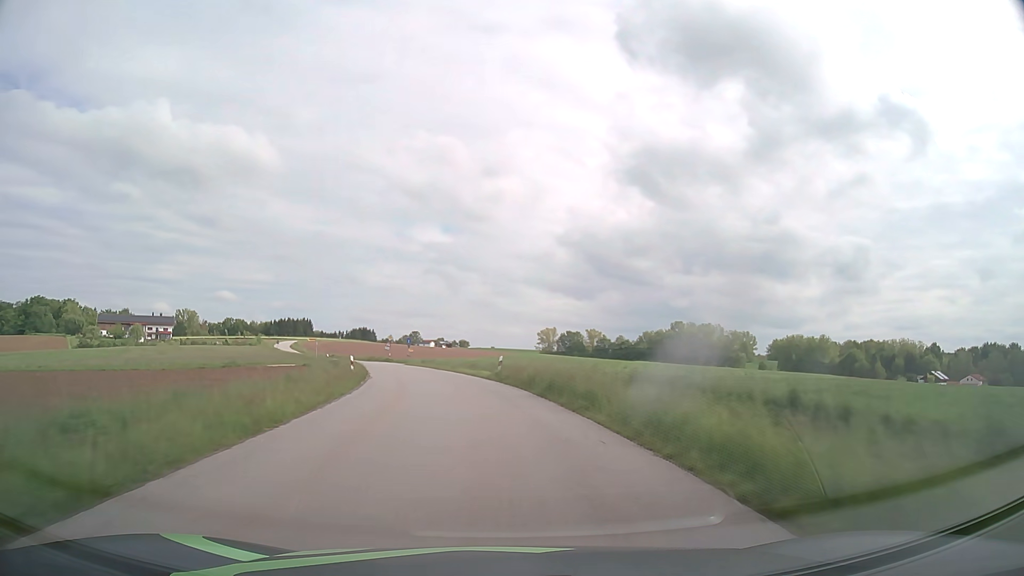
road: tertiary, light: Day
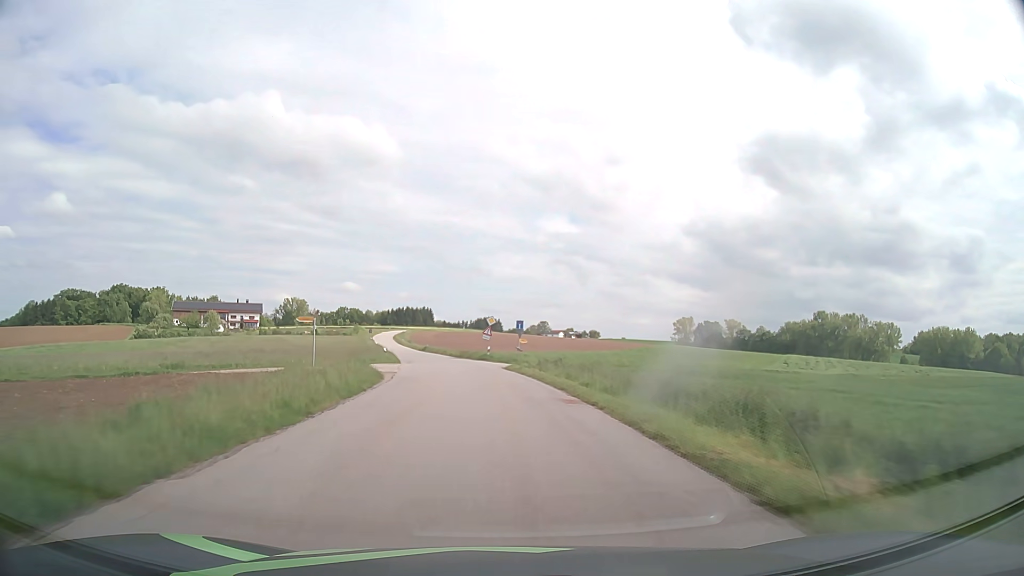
(-3.1, +32.4) m; -11°
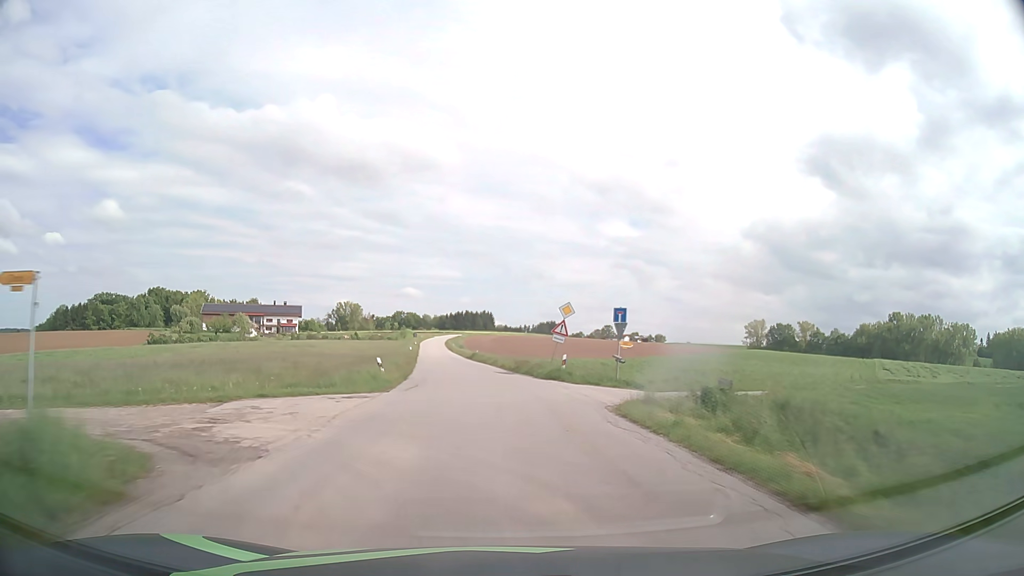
(-1.0, +22.0) m; -5°
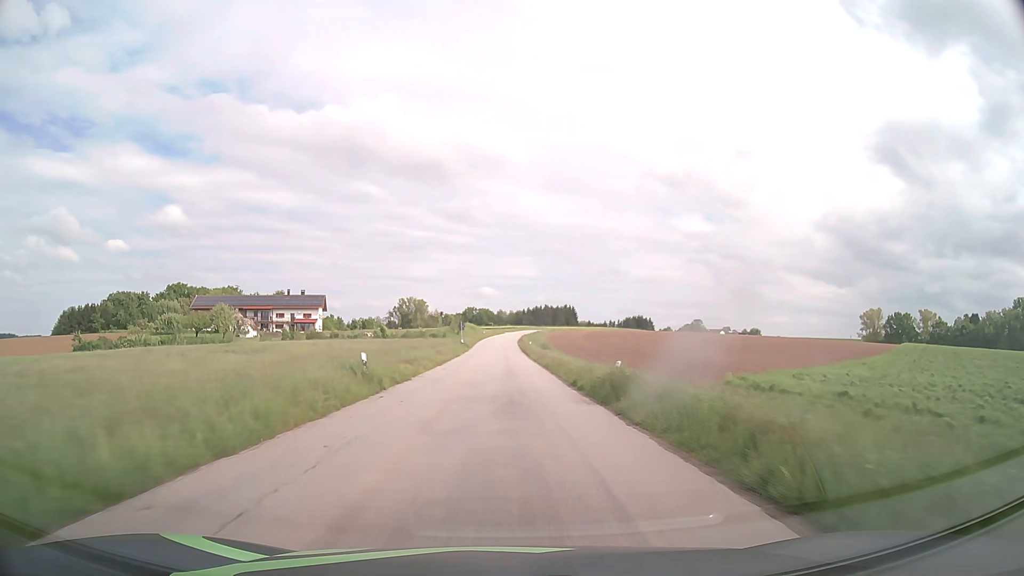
(-3.9, +55.8) m; -6°
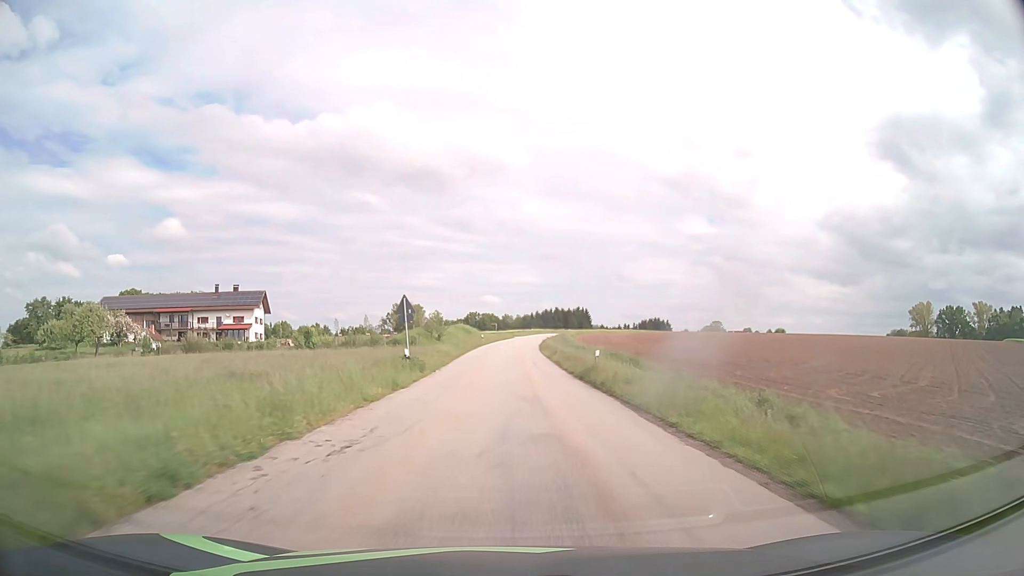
(-0.7, +45.1) m; -1°
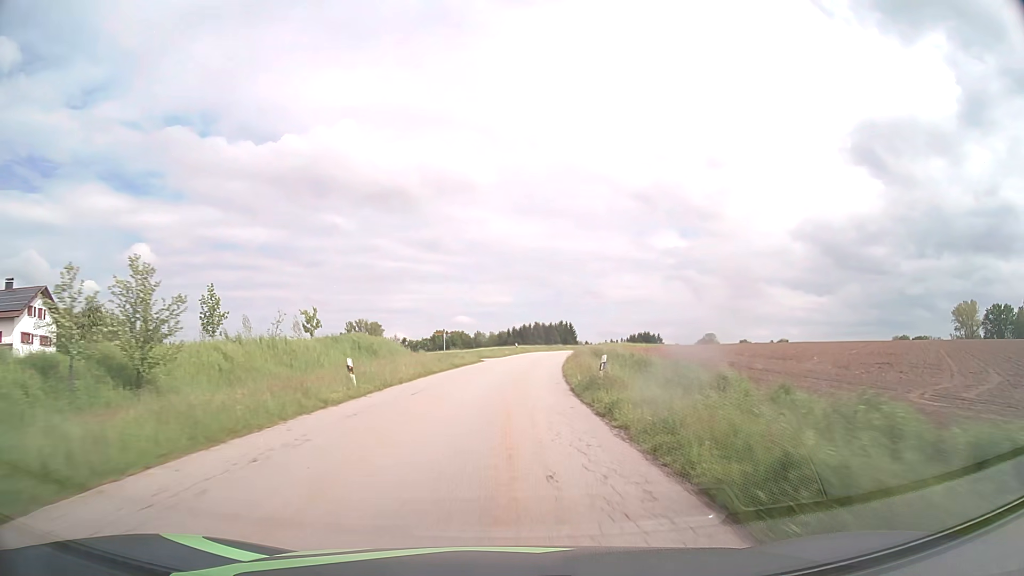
(+1.1, +55.9) m; +2°
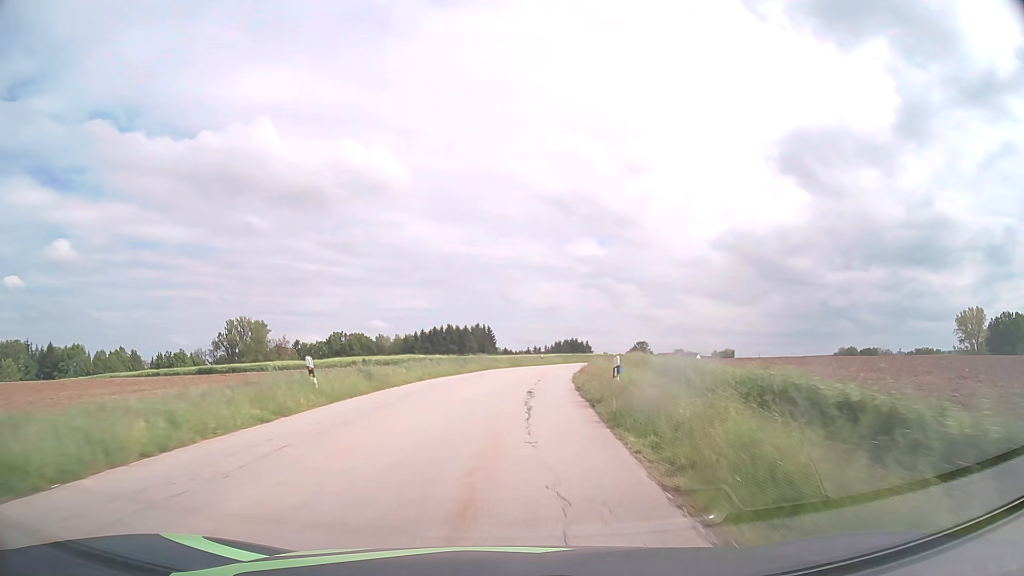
(+3.5, +53.9) m; +7°
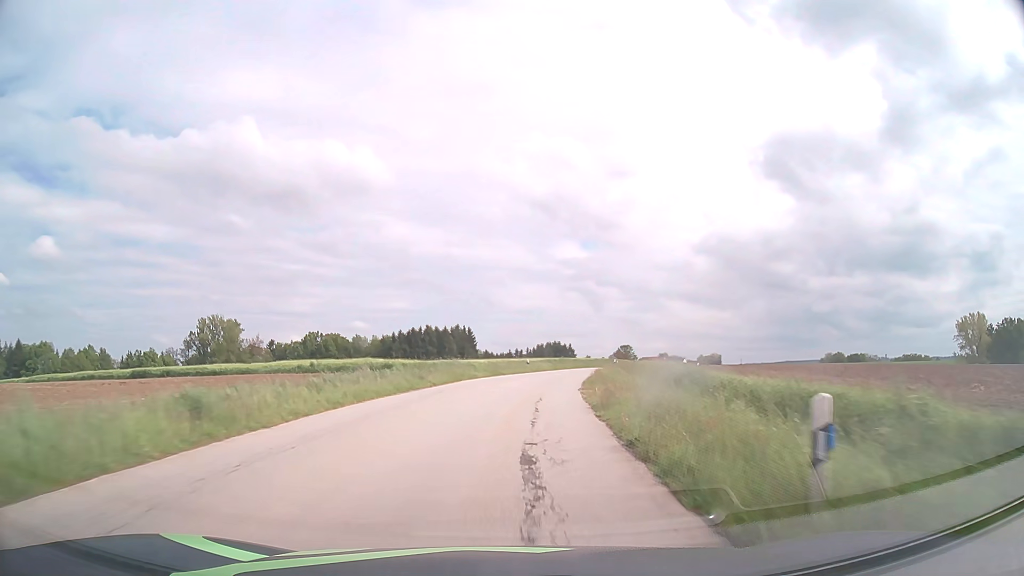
(+0.2, +10.5) m; +2°
